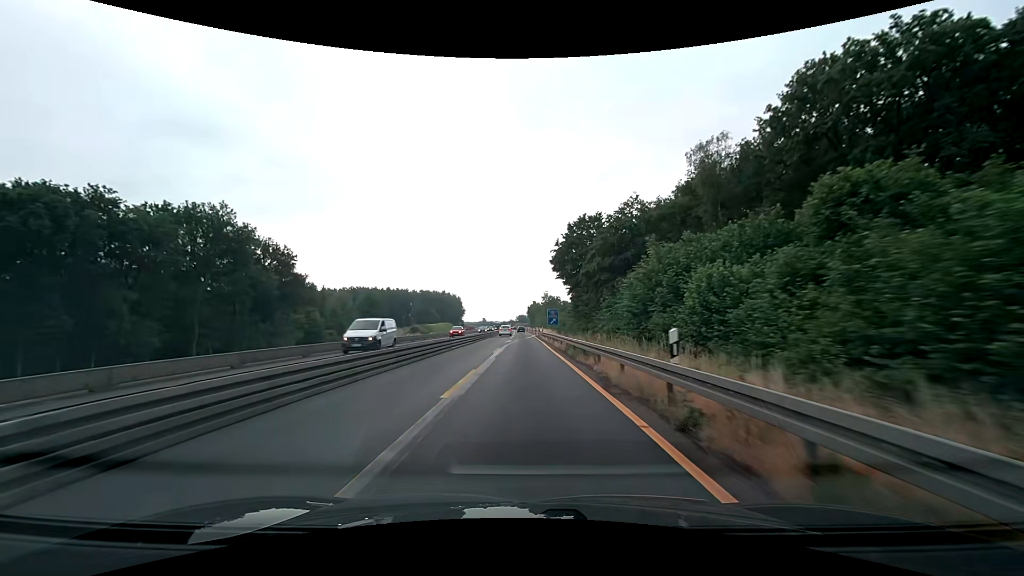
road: motorway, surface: asphalt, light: Day
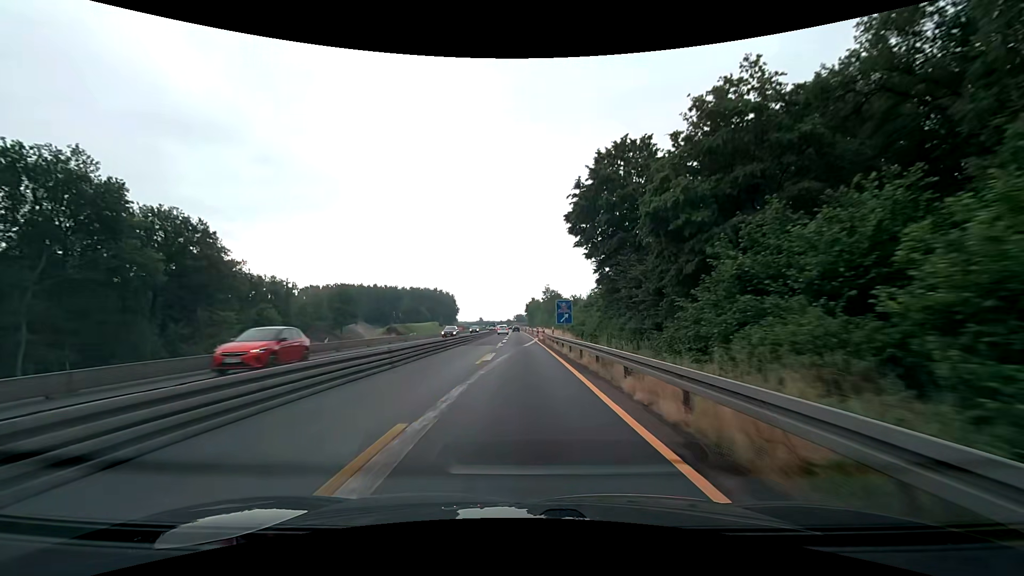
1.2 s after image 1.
(0.0, +25.1) m; 0°
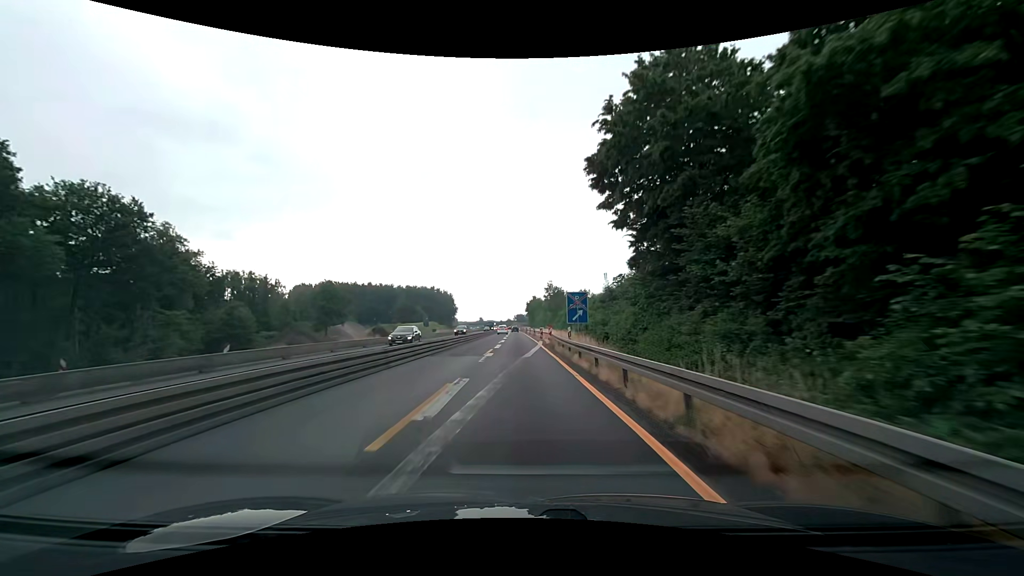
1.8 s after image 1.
(0.0, +12.5) m; 0°
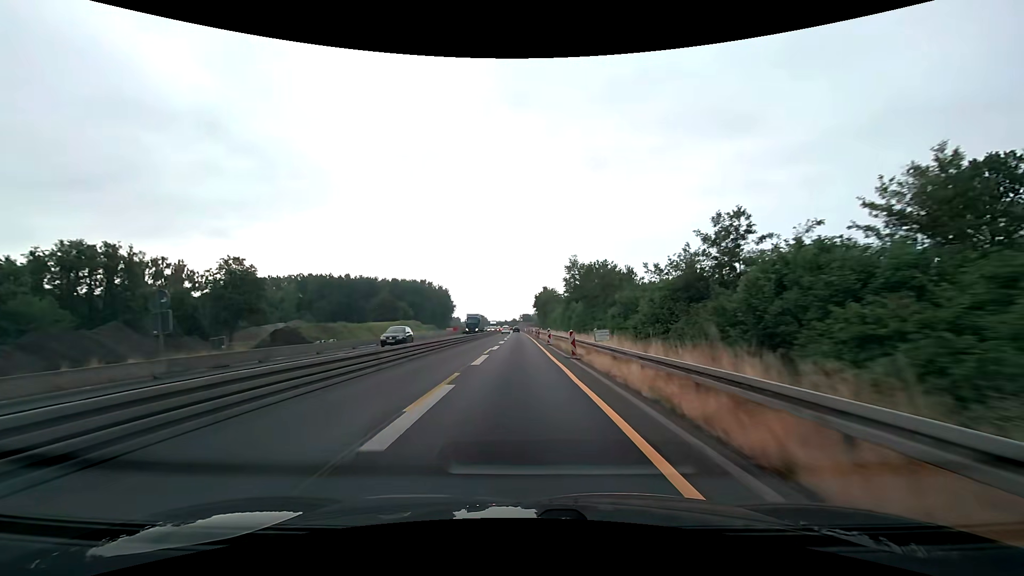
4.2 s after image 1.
(-0.3, +50.2) m; -1°
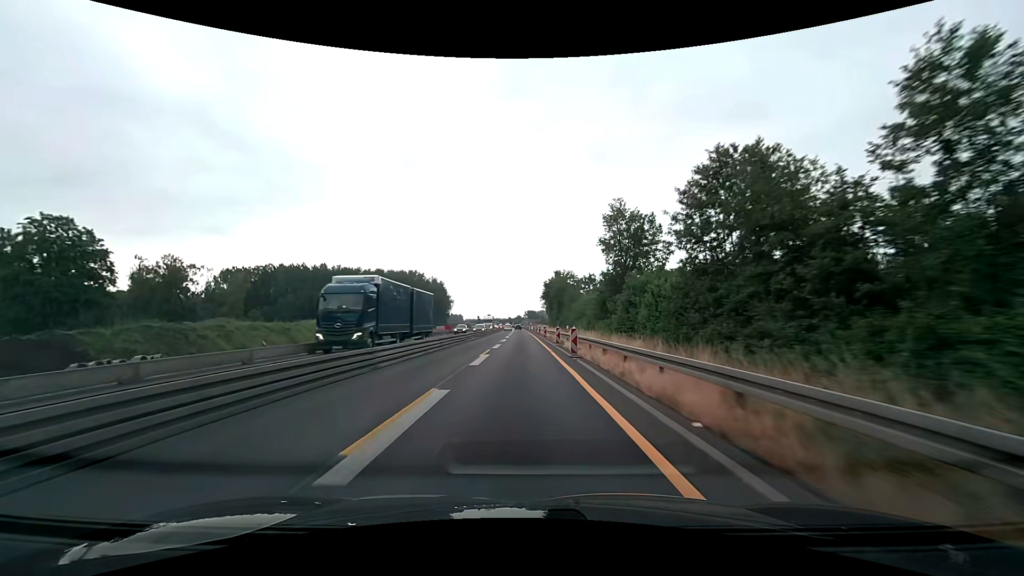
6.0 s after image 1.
(-0.1, +37.7) m; 0°
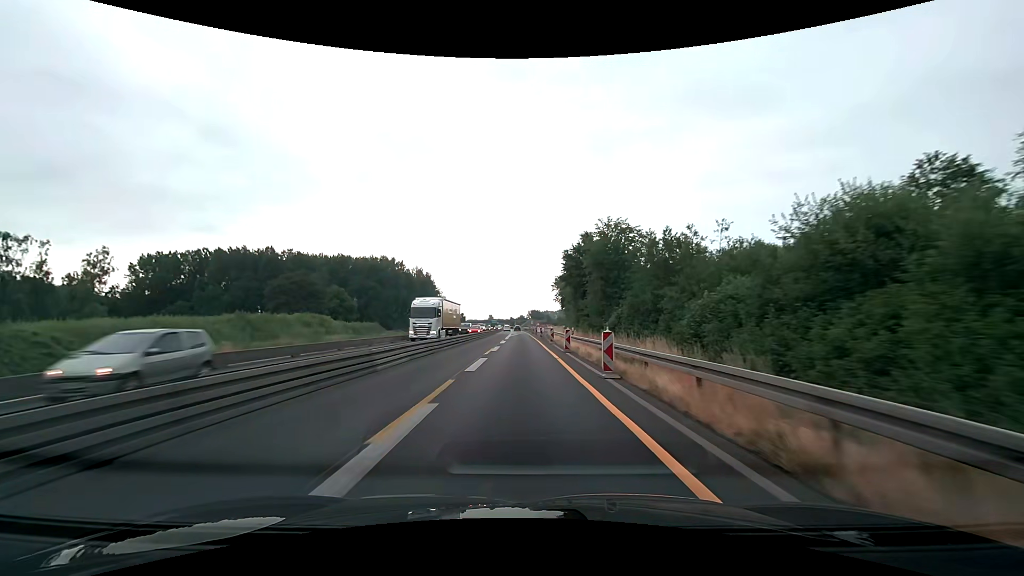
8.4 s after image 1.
(-0.3, +50.2) m; 0°
(0, +10) (0, +20) (0, +30) (0, +40) (0, +50) (0, +60) (-1, +70) (-1, +80) (-1, +90) (-1, +100) m
